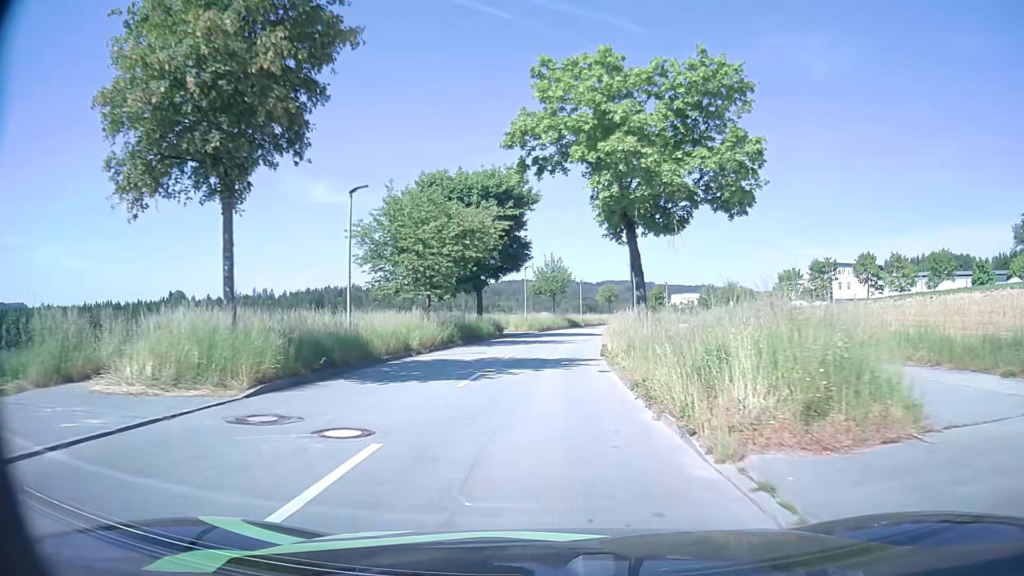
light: Day
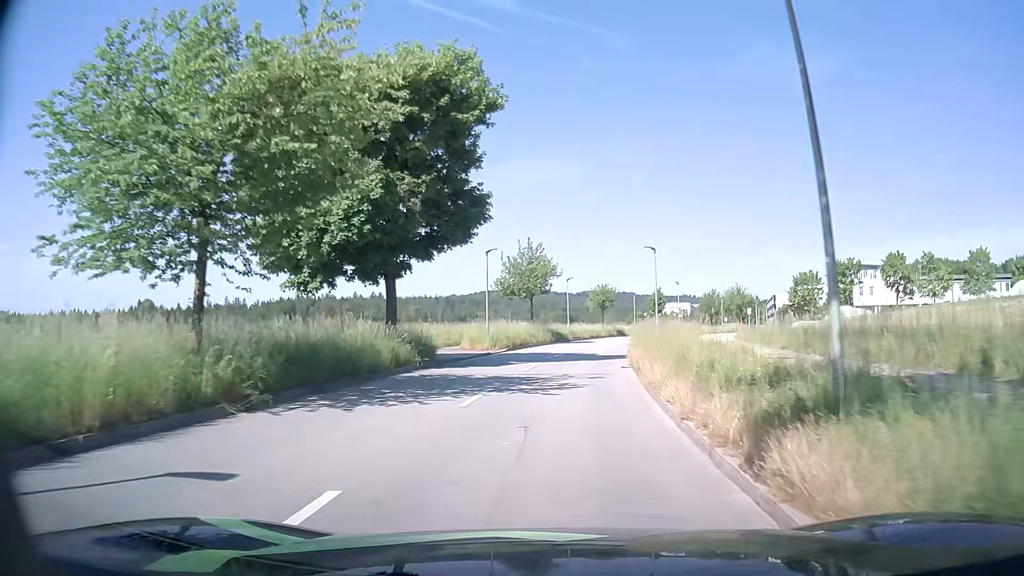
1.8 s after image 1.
(+0.2, +19.7) m; +2°
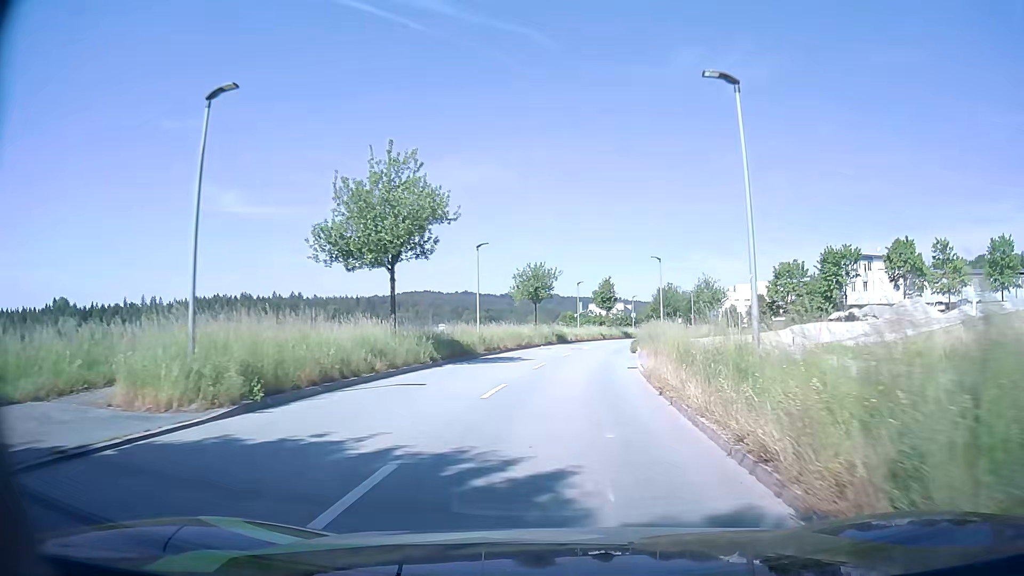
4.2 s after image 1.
(+1.3, +25.8) m; +6°
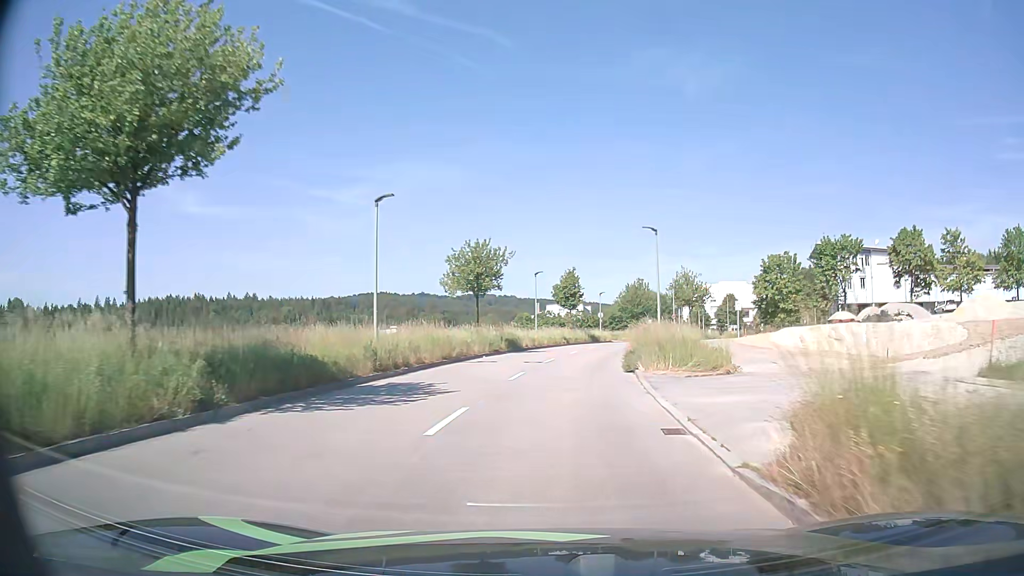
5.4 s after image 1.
(+0.5, +13.0) m; +4°
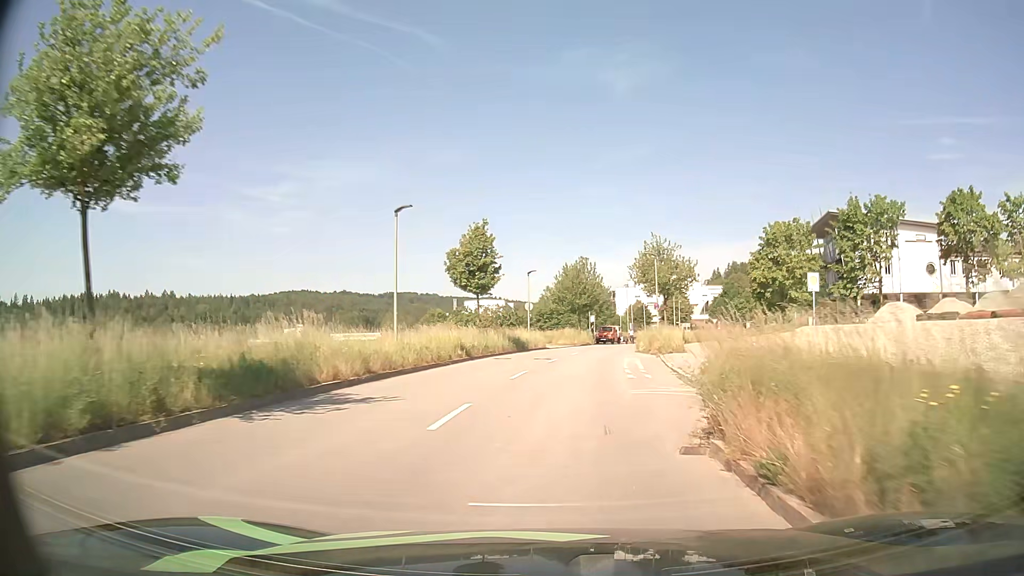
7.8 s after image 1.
(+1.4, +26.6) m; +7°
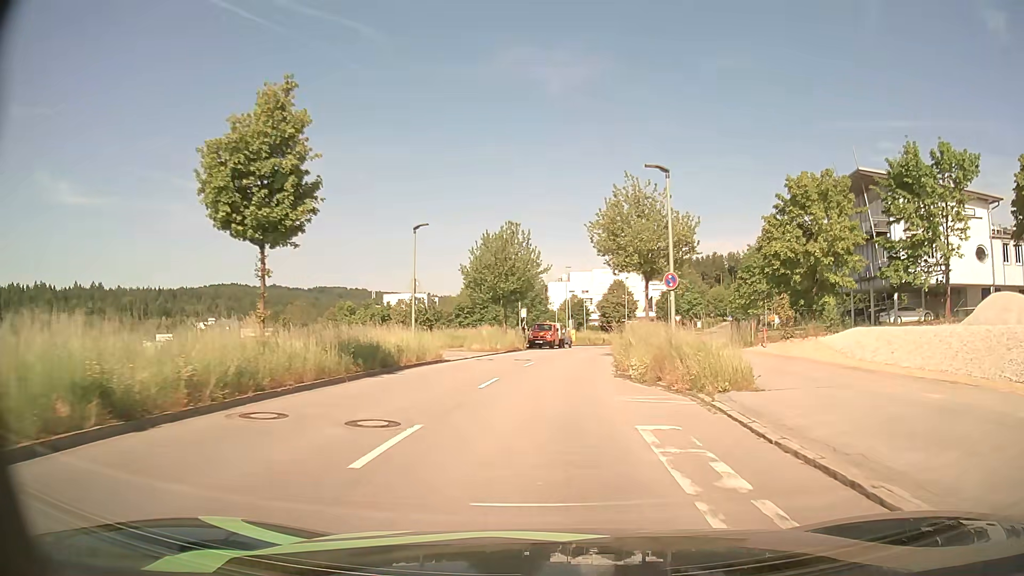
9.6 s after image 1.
(+1.0, +20.3) m; +6°
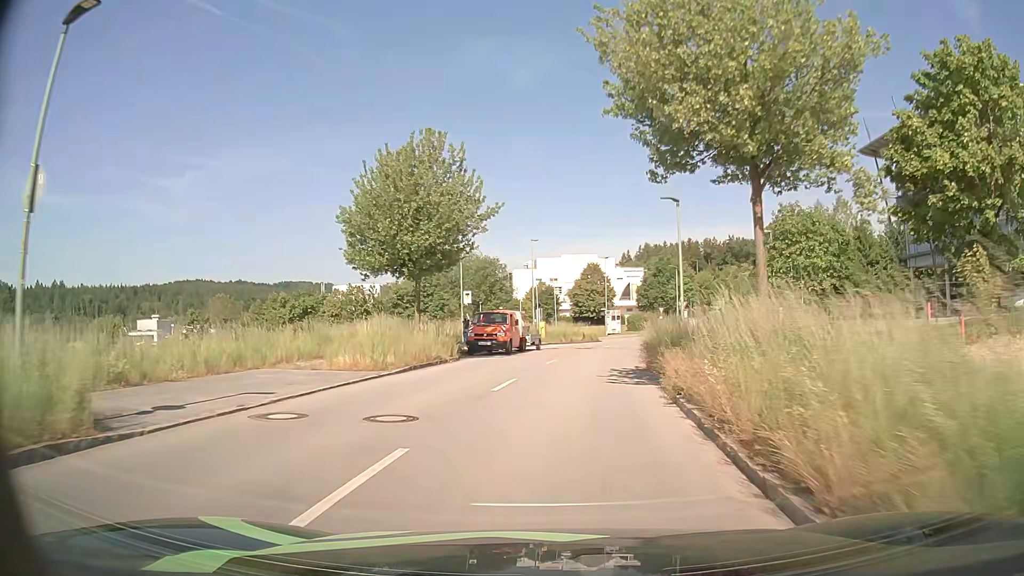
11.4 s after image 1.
(+0.6, +20.0) m; +3°
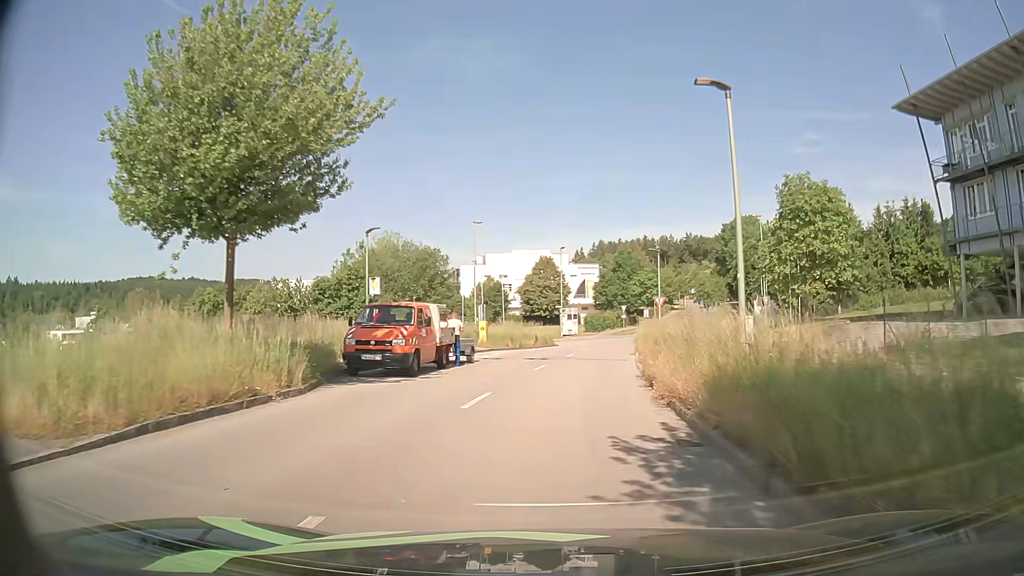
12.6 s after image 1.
(+0.3, +11.2) m; +4°
(0, +10) (+1, +20) (+2, +30) (+3, +40) (+5, +50) (+8, +59) (+15, +66) (+25, +68) (+35, +69) (+45, +69) m
